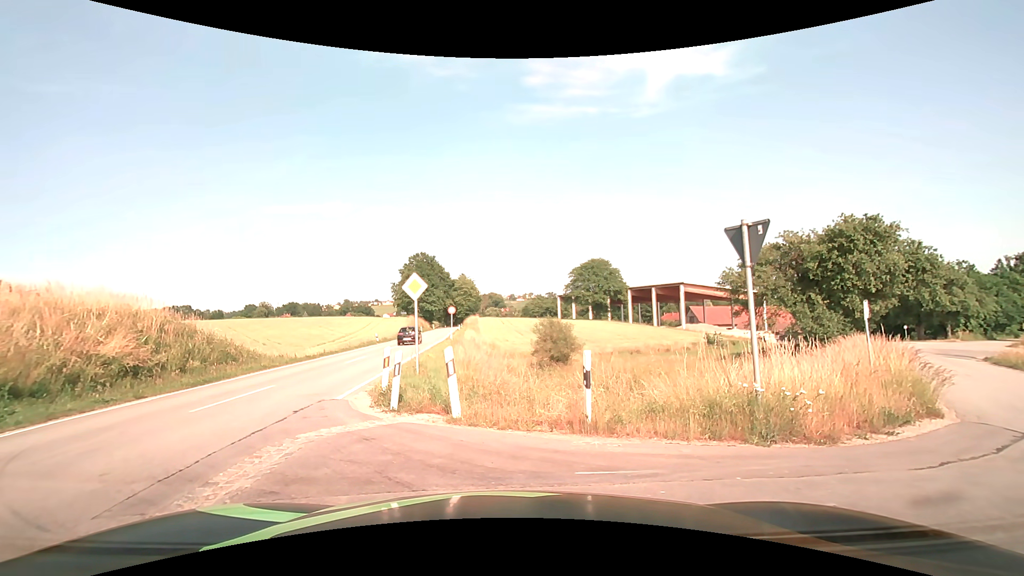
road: secondary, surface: asphalt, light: Day
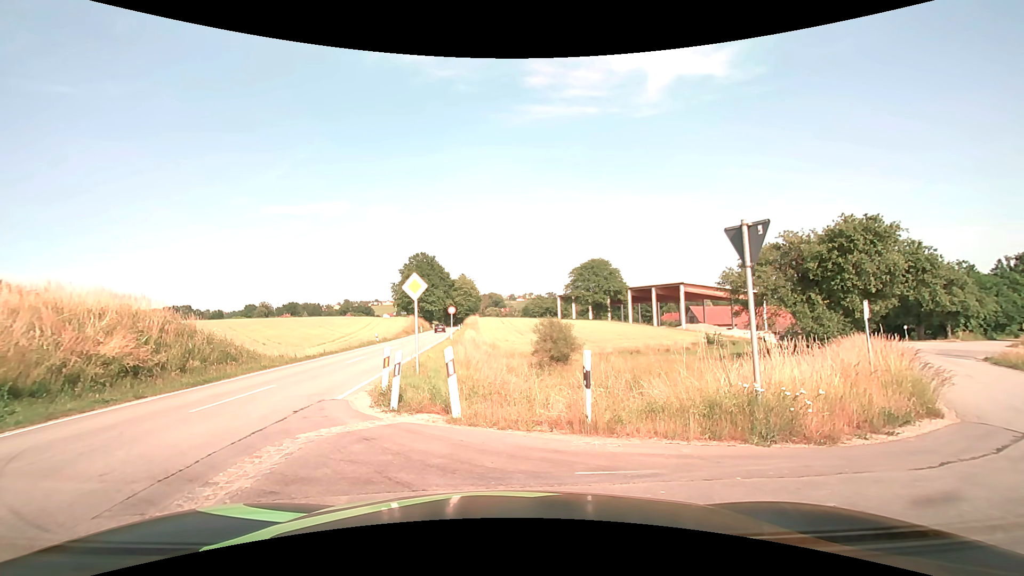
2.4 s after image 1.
(0.0, 0.0) m; 0°
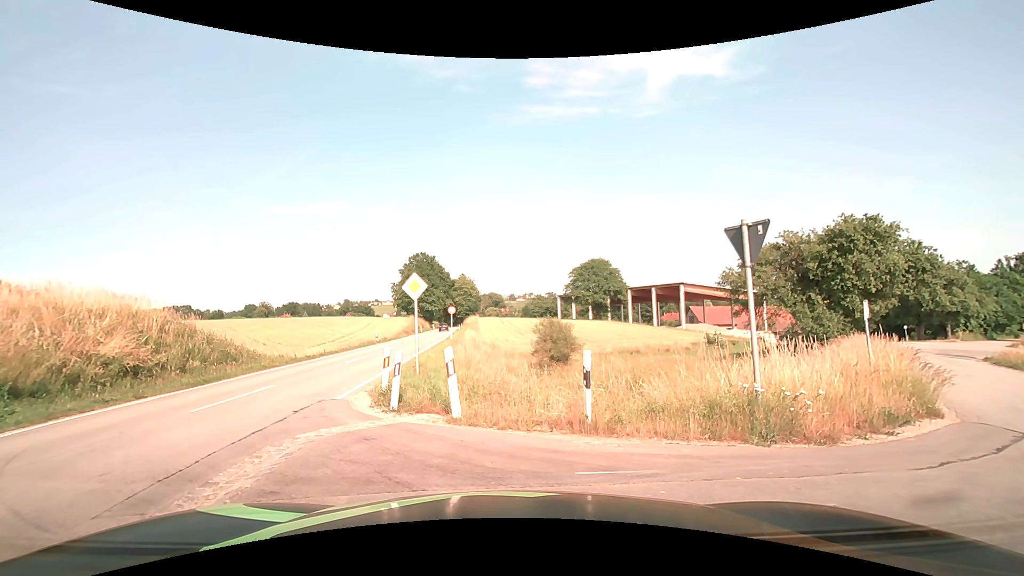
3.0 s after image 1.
(0.0, 0.0) m; 0°
